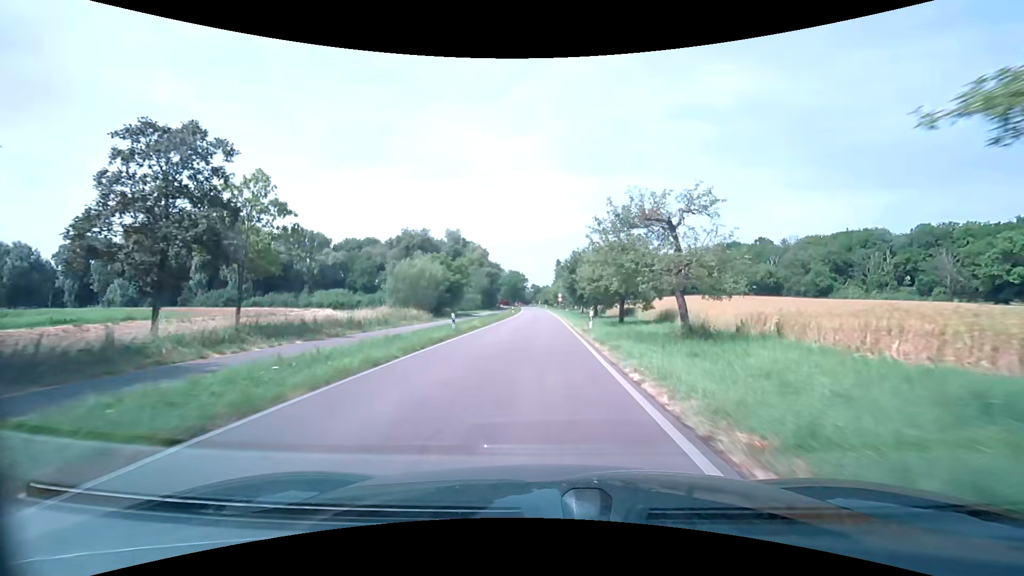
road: tertiary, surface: asphalt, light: Day
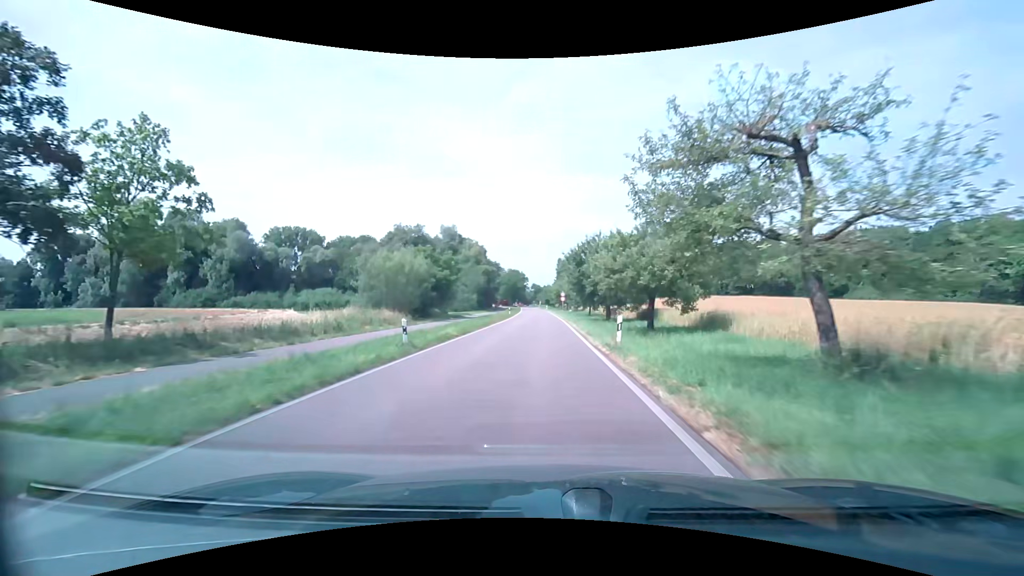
(0.0, +8.5) m; 0°
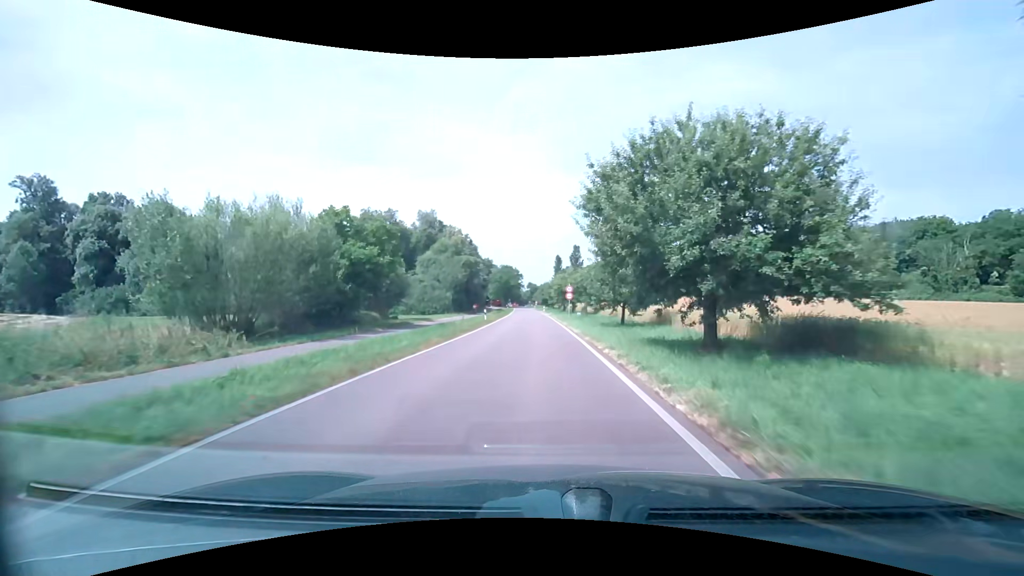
(-0.1, +24.0) m; 0°
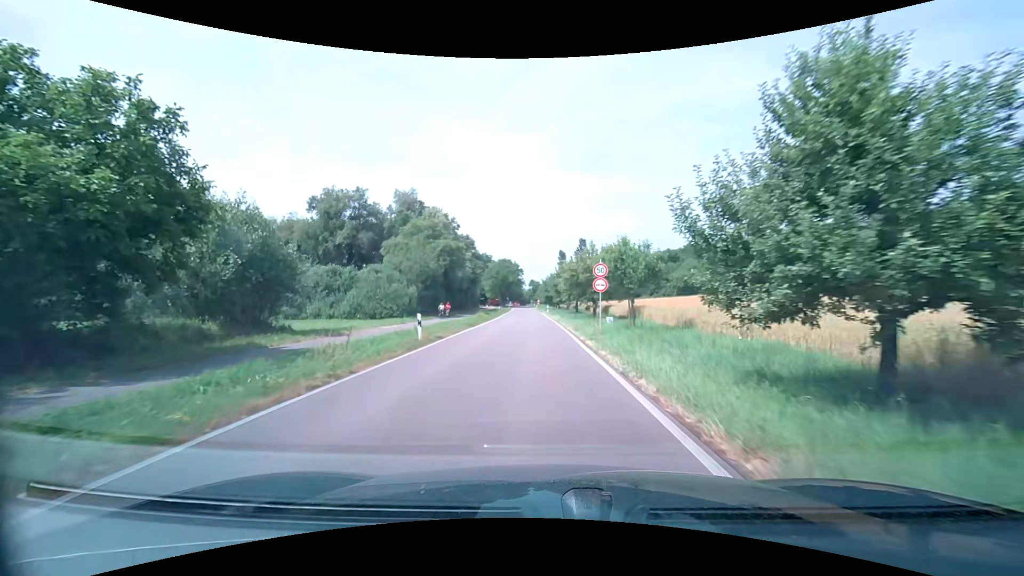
(0.0, +22.4) m; 0°
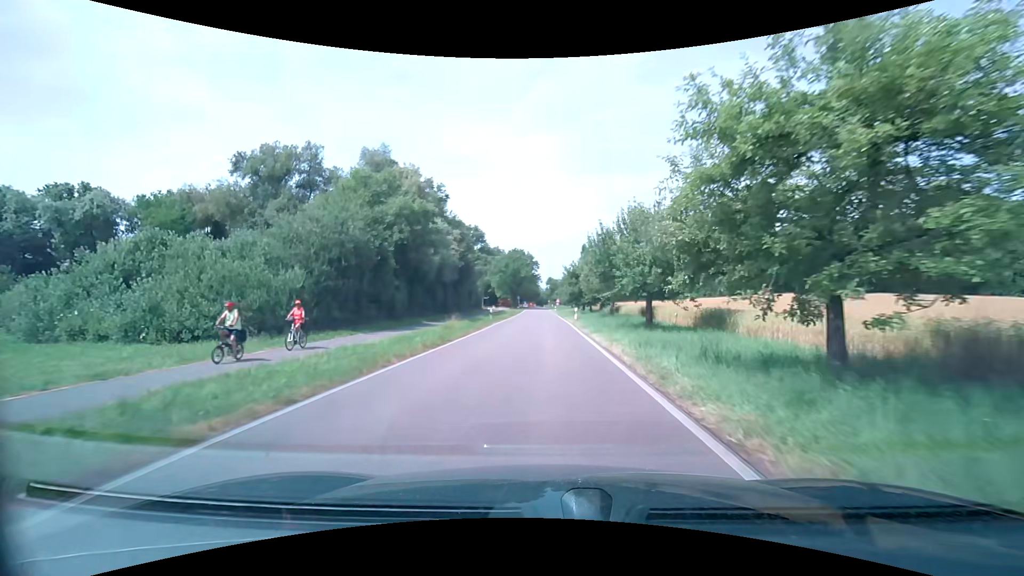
(-0.4, +29.0) m; -2°
(0, +10) (0, +20) (0, +30) (0, +40) (0, +50) (0, +60) (0, +70) (0, +80) (-1, +90) (-1, +100) m
